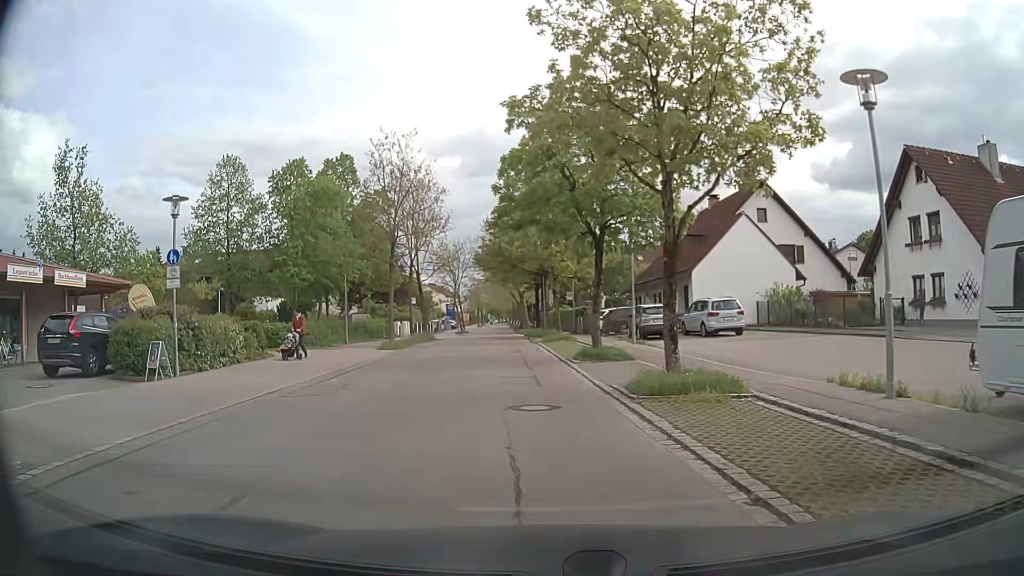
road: residential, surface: asphalt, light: Day
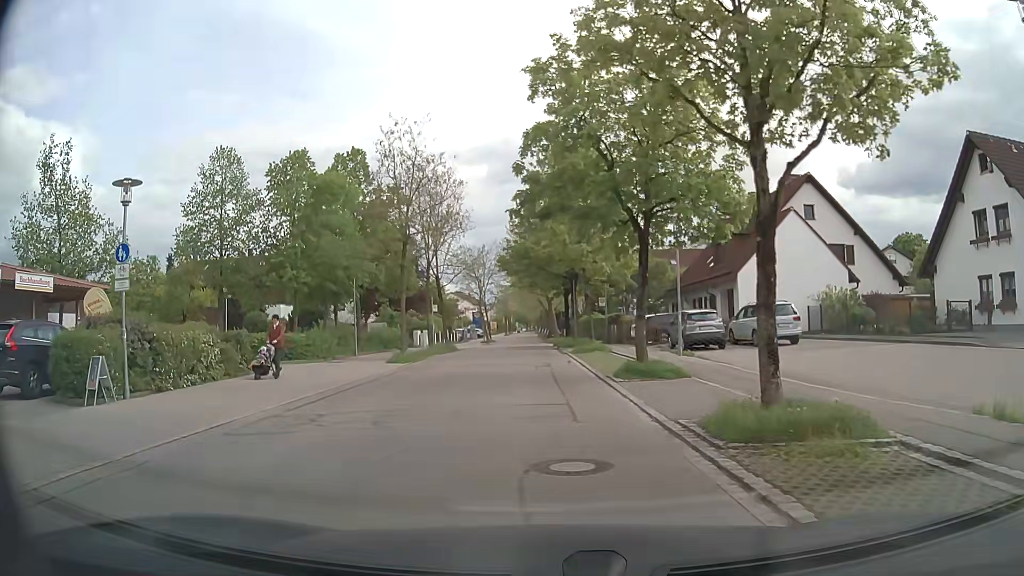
(-0.1, +3.6) m; -2°
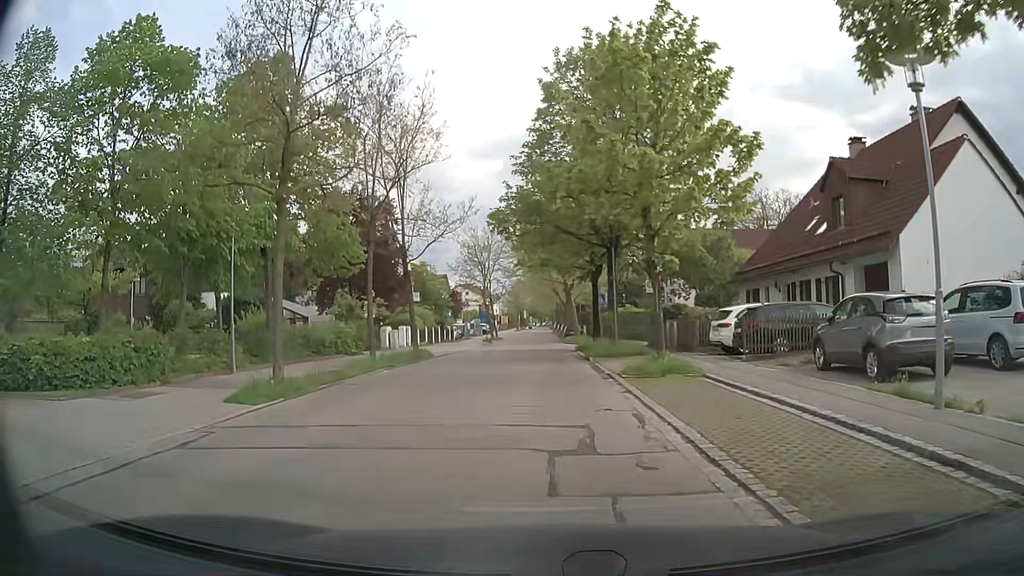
(-0.5, +15.0) m; -2°
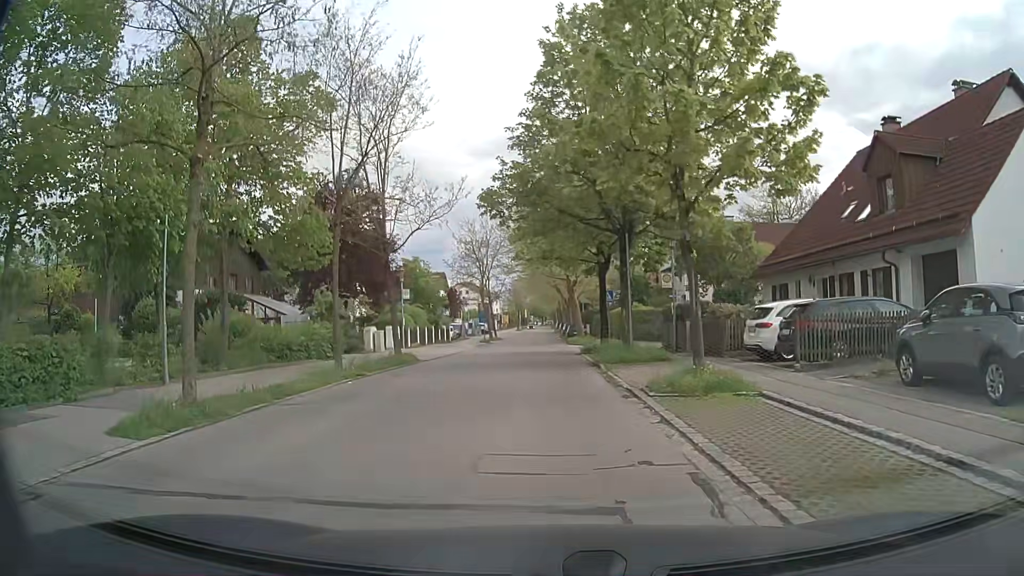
(0.0, +3.8) m; 0°
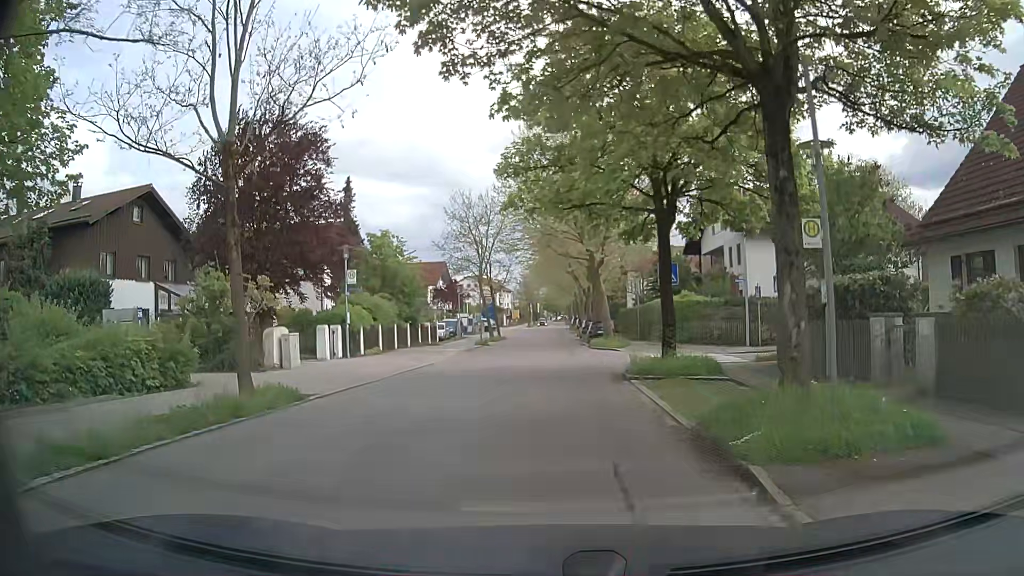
(-0.1, +13.7) m; -2°
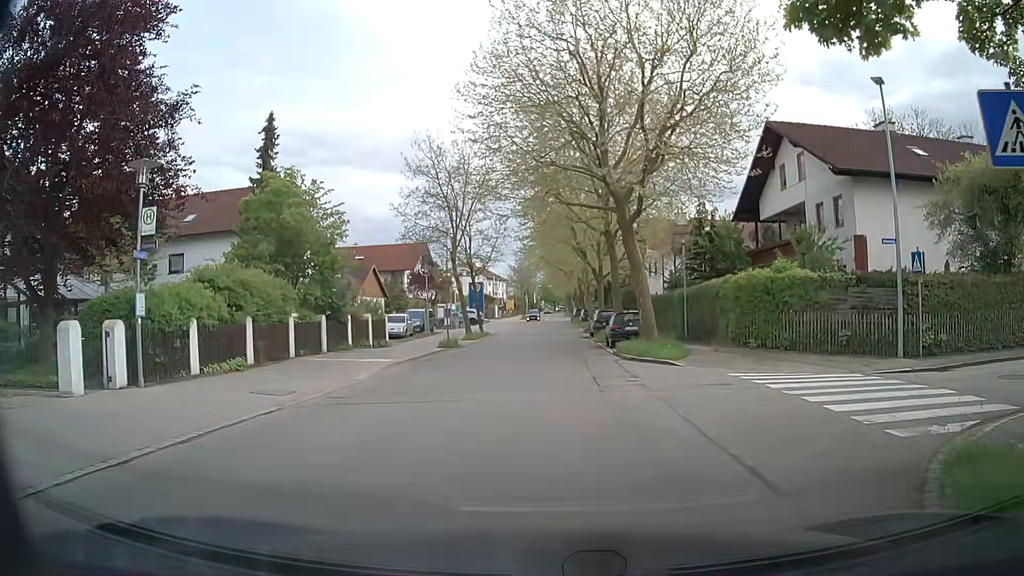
(+0.2, +14.9) m; +1°
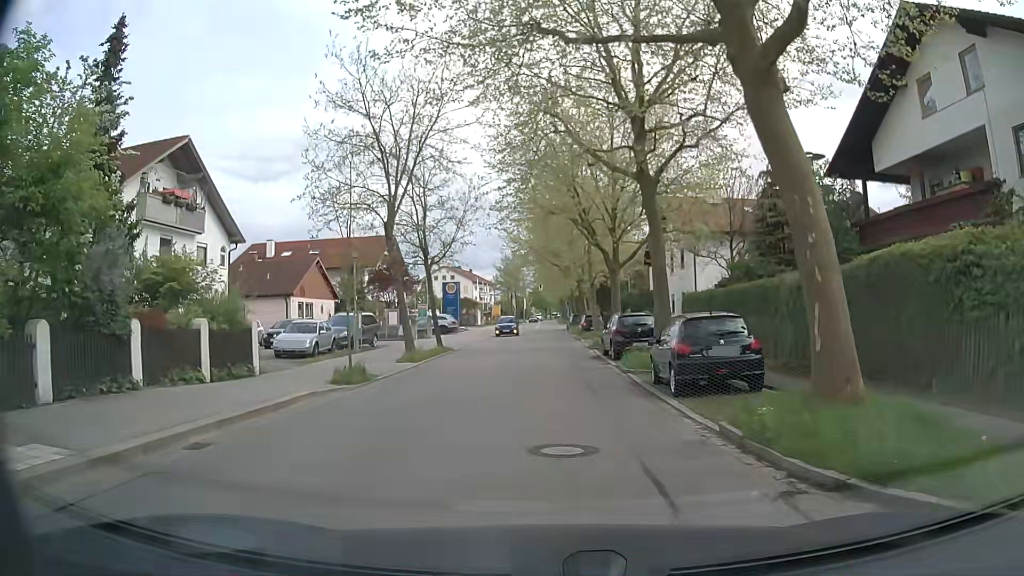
(0.0, +15.1) m; +1°
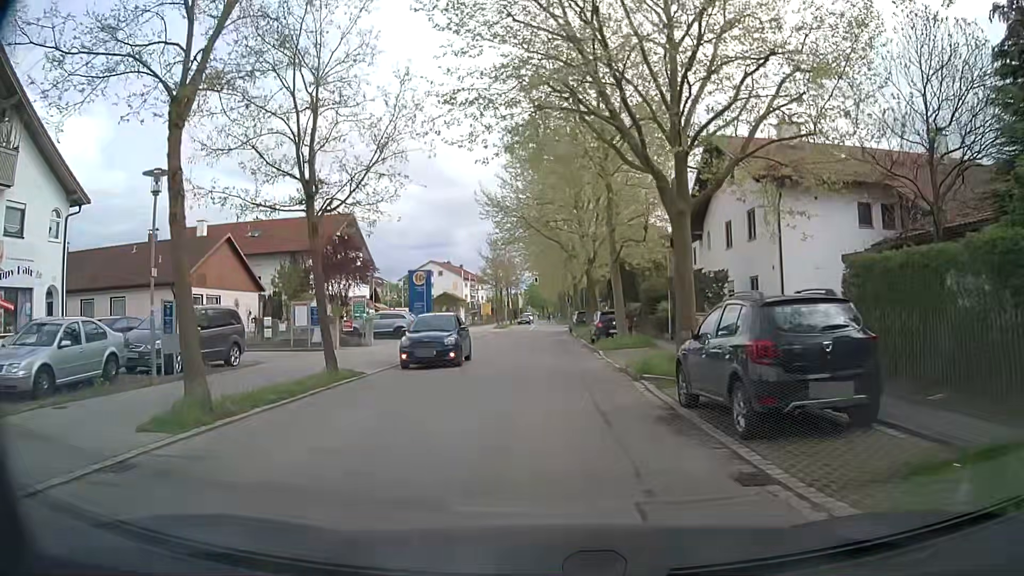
(-0.1, +15.9) m; -1°
(0, +10) (0, +20) (0, +30) (0, +40) (0, +50) (+1, +60) (+1, +70) (+1, +80) (+1, +90) (+1, +100) m
